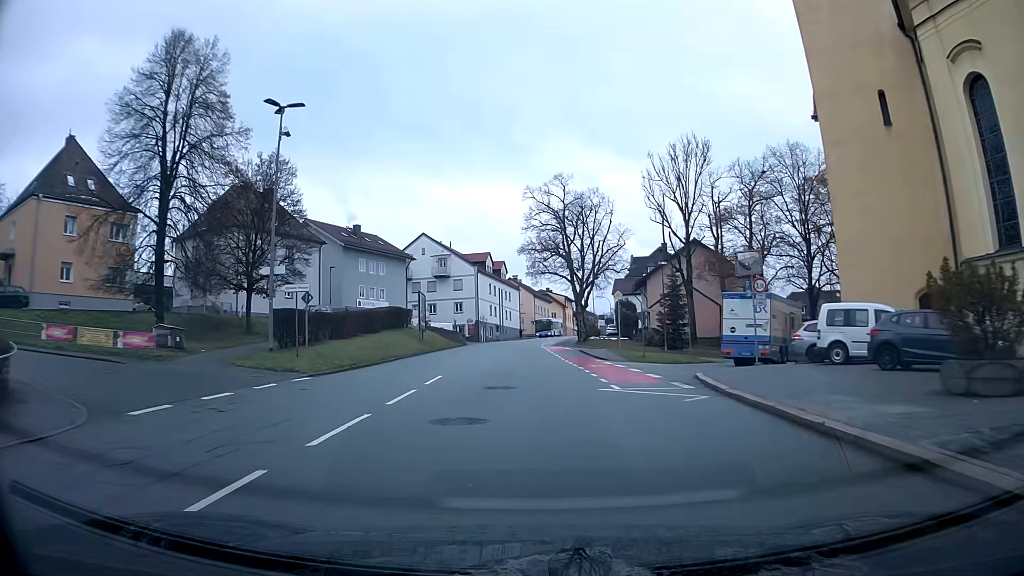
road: tertiary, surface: asphalt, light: Day
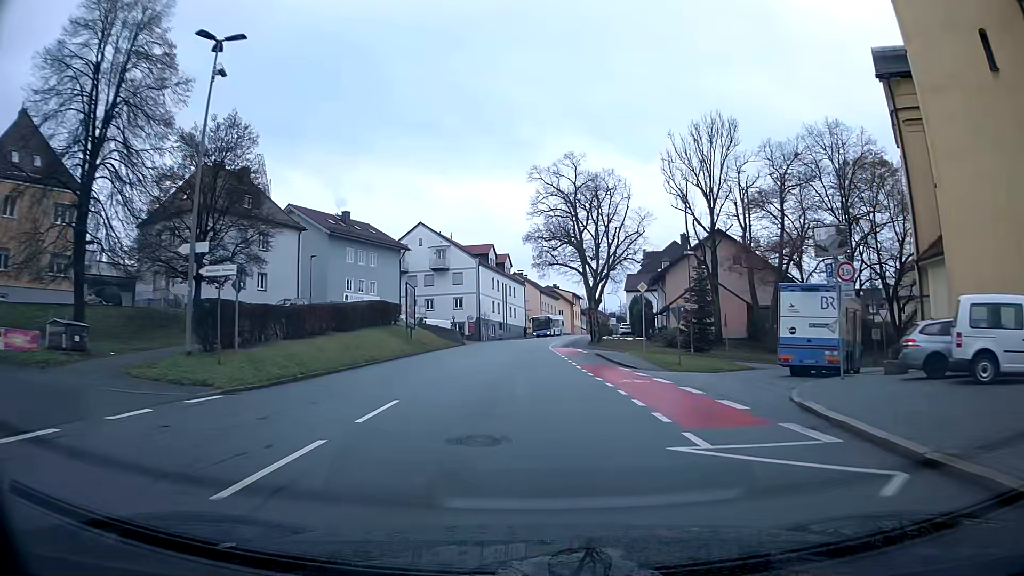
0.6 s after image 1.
(0.0, +7.2) m; -1°
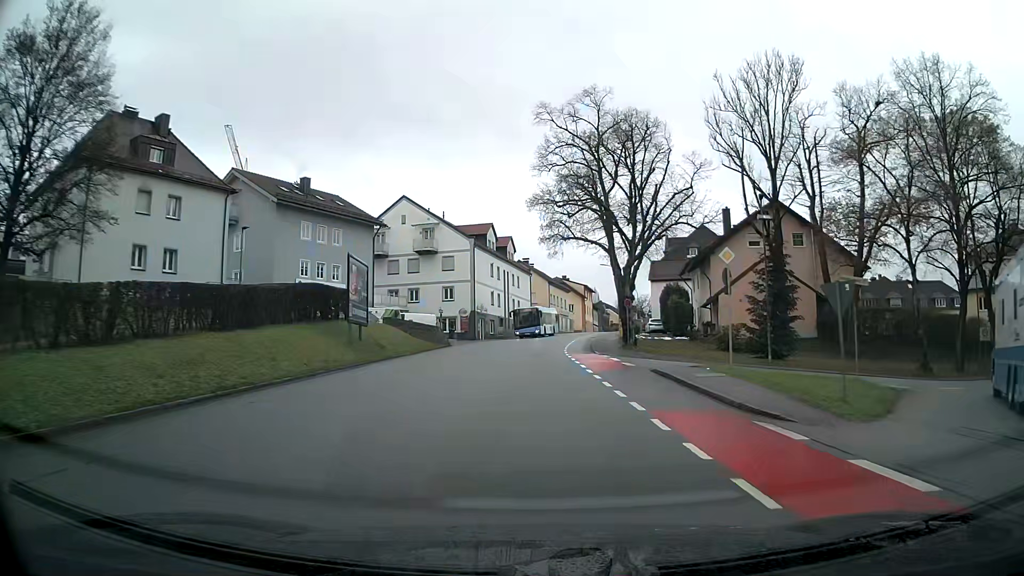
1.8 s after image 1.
(0.0, +14.7) m; 0°
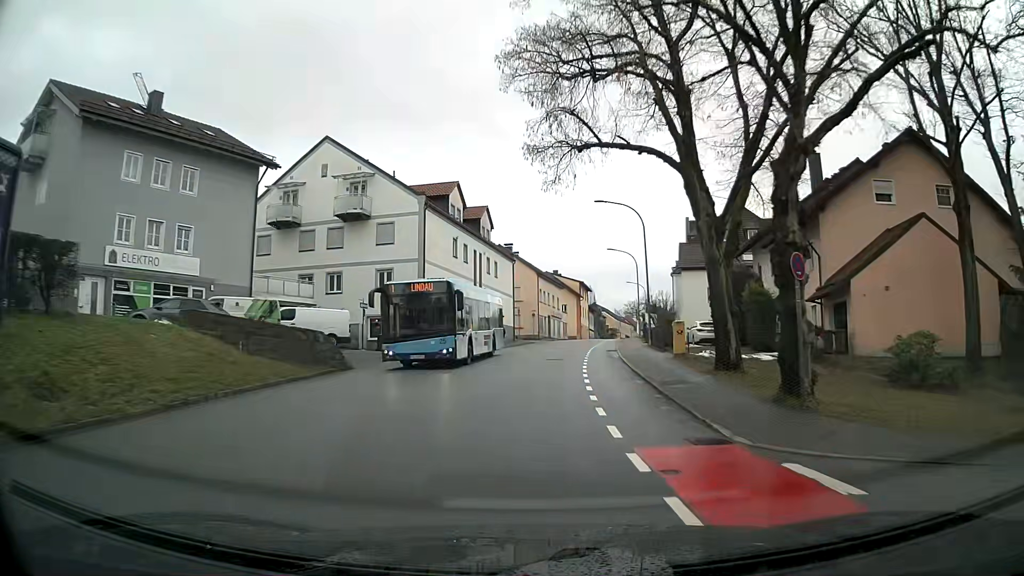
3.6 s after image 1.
(+0.2, +22.7) m; +1°
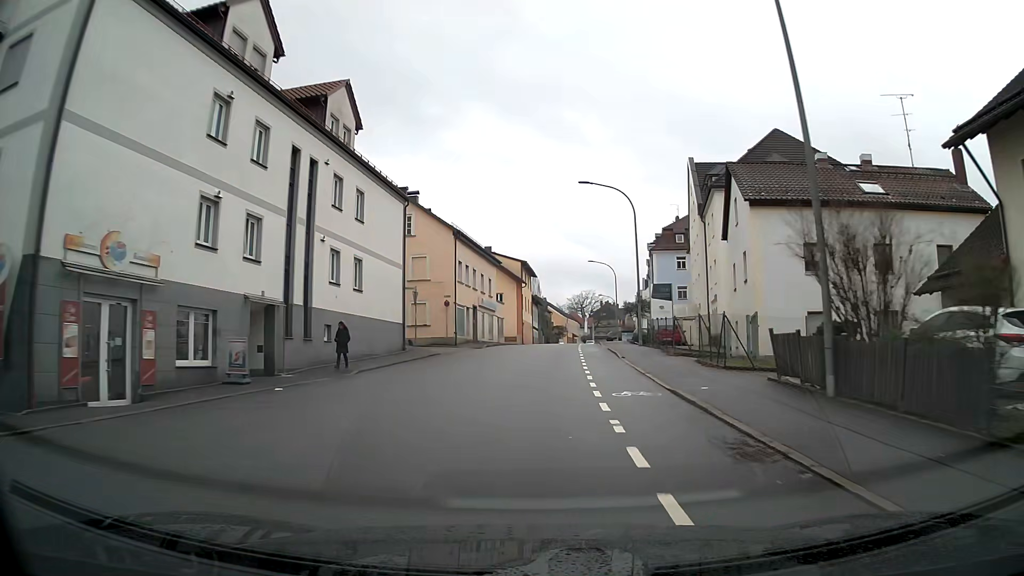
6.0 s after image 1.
(+1.4, +30.2) m; +6°
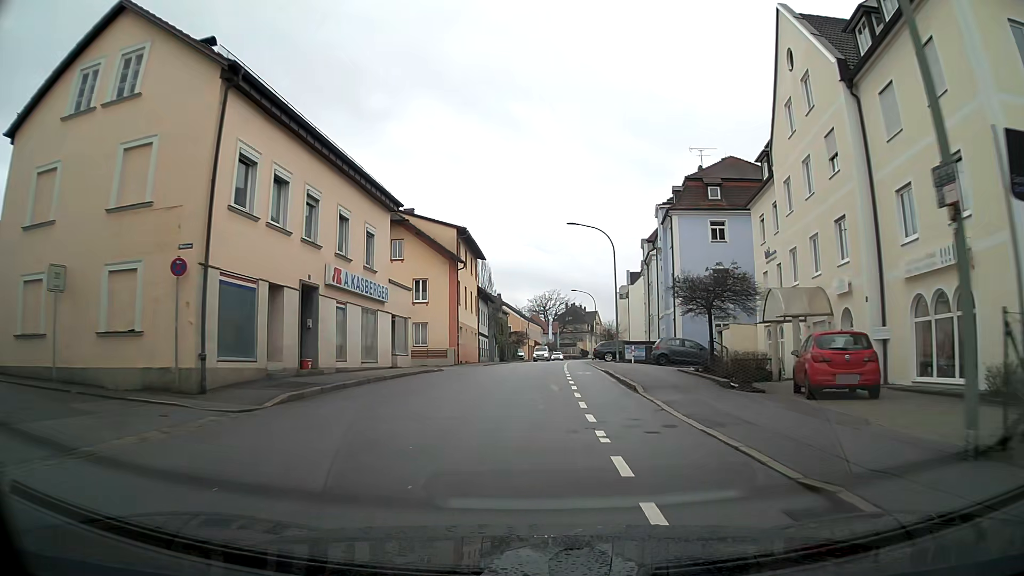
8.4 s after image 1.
(+1.1, +29.6) m; +4°
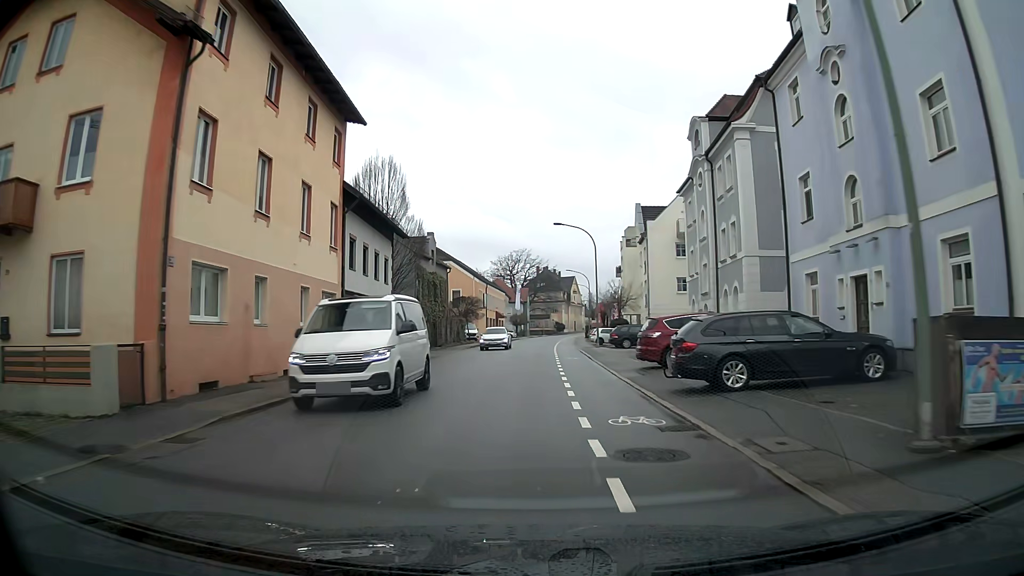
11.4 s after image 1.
(+0.8, +35.7) m; +2°
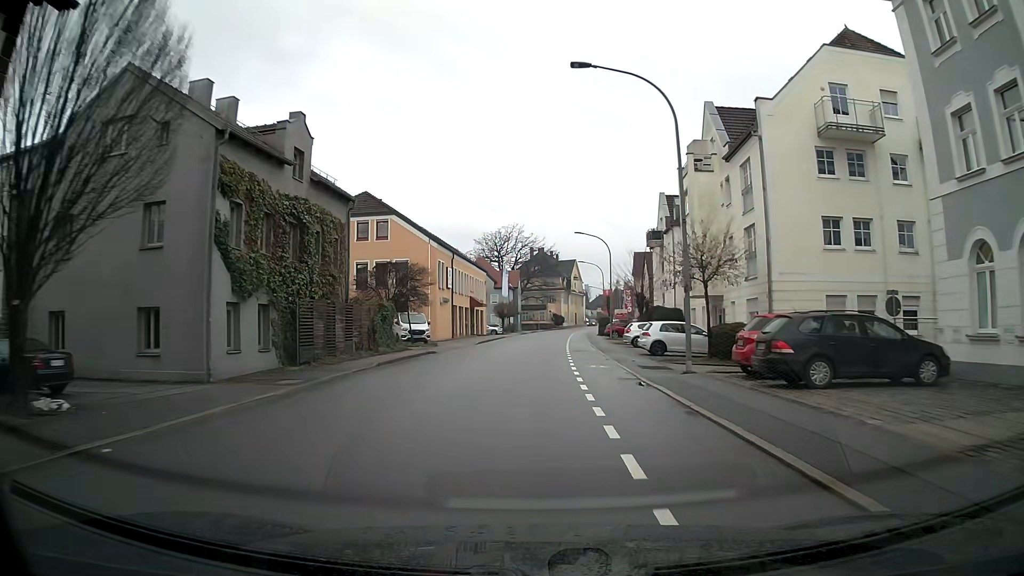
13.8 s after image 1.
(+0.1, +29.4) m; +1°
(0, +10) (0, +20) (0, +30) (+1, +40) (+1, +50) (+2, +60) (+3, +70) (+4, +80) (+5, +90) (+6, +100) m
